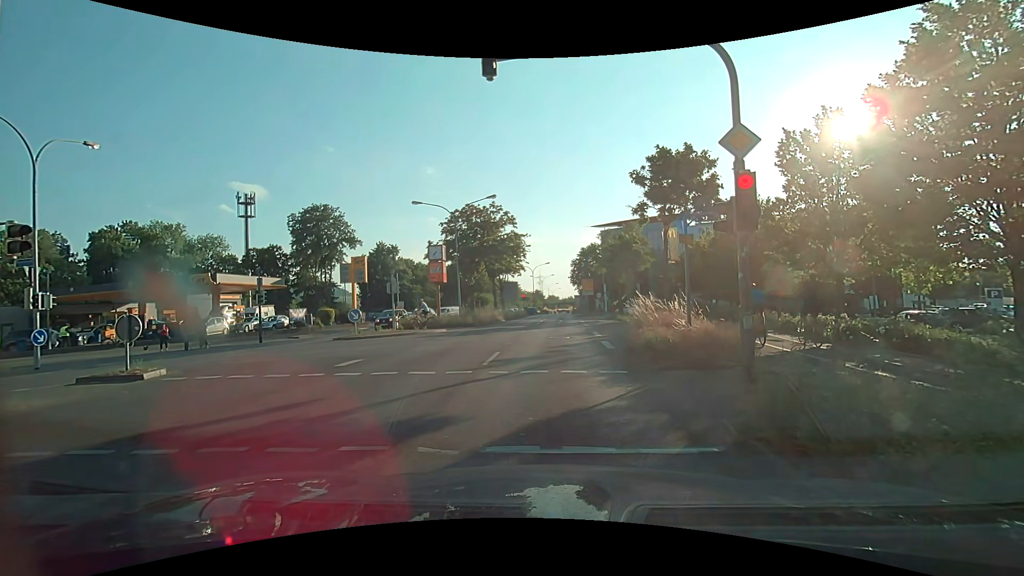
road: primary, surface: asphalt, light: Day
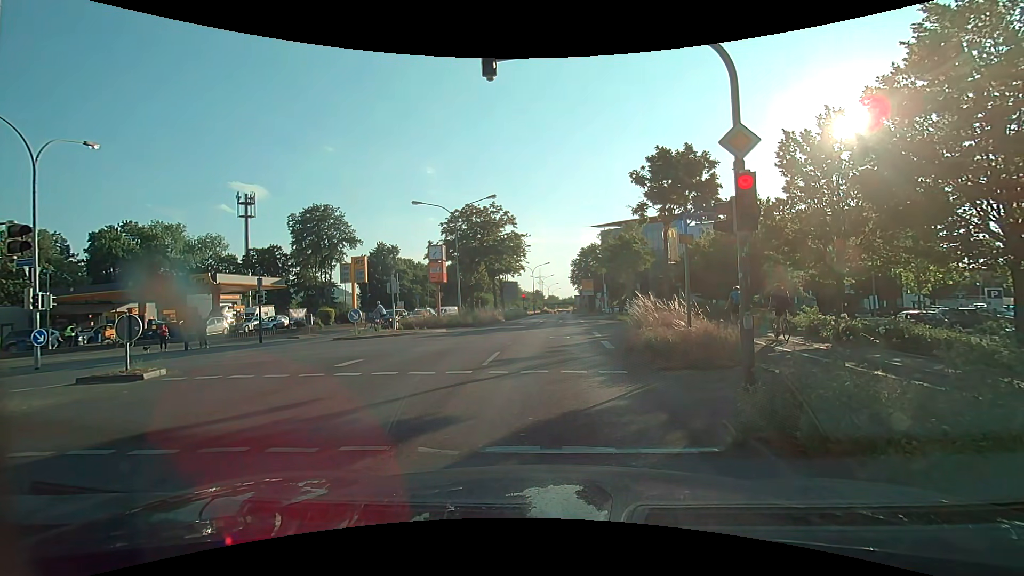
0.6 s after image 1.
(0.0, 0.0) m; 0°
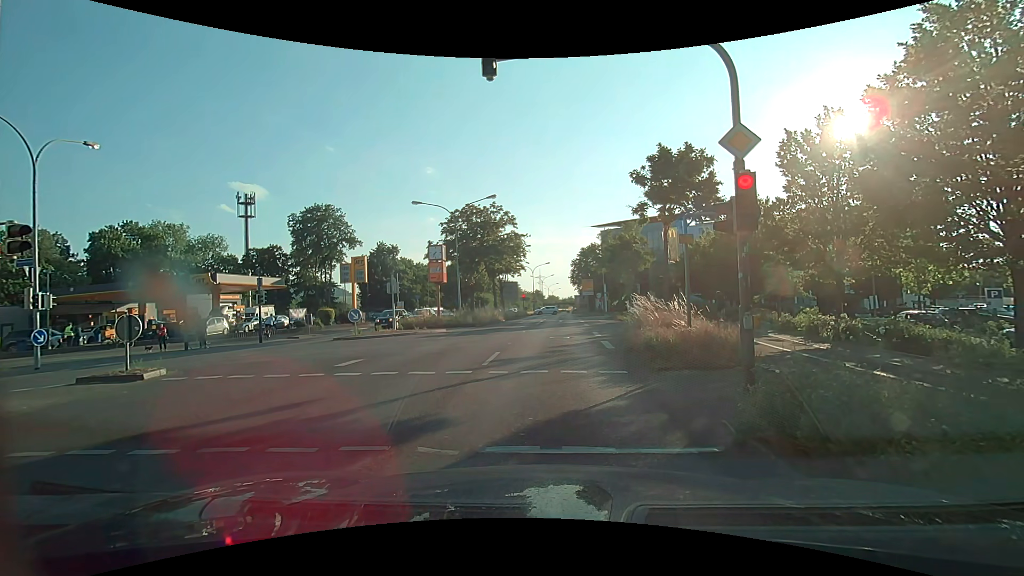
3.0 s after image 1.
(0.0, 0.0) m; 0°
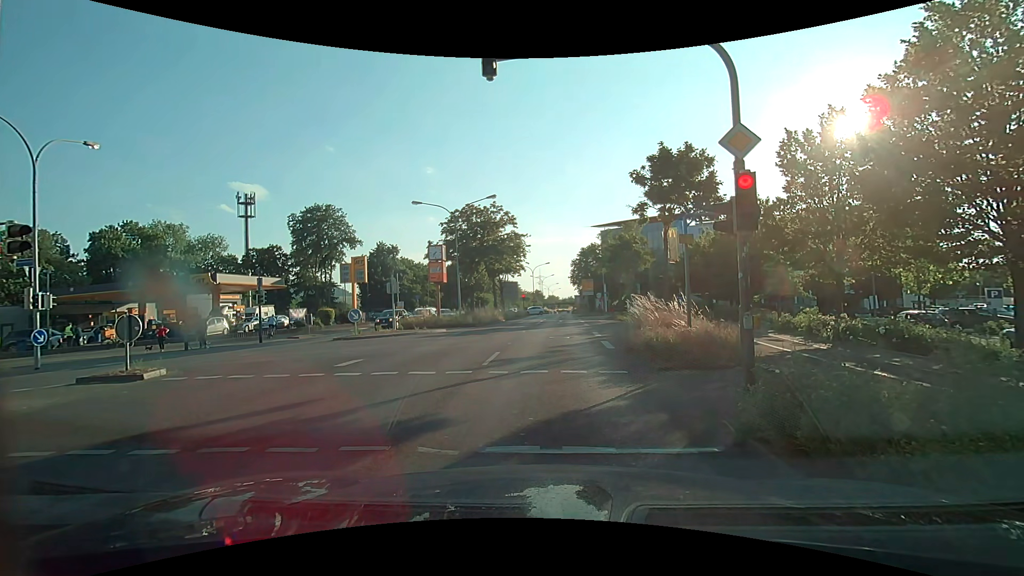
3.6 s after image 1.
(0.0, 0.0) m; 0°
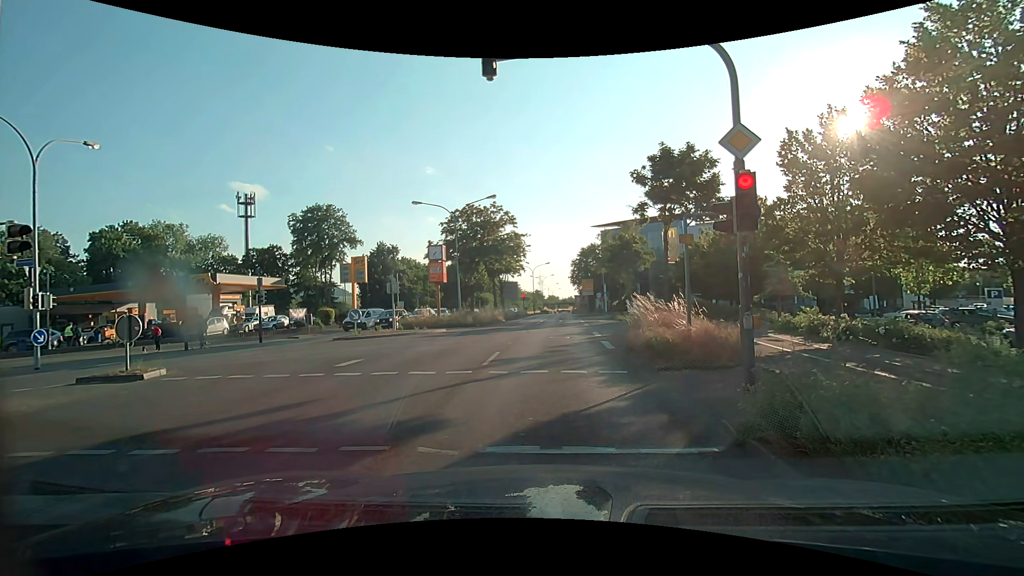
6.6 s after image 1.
(0.0, 0.0) m; 0°
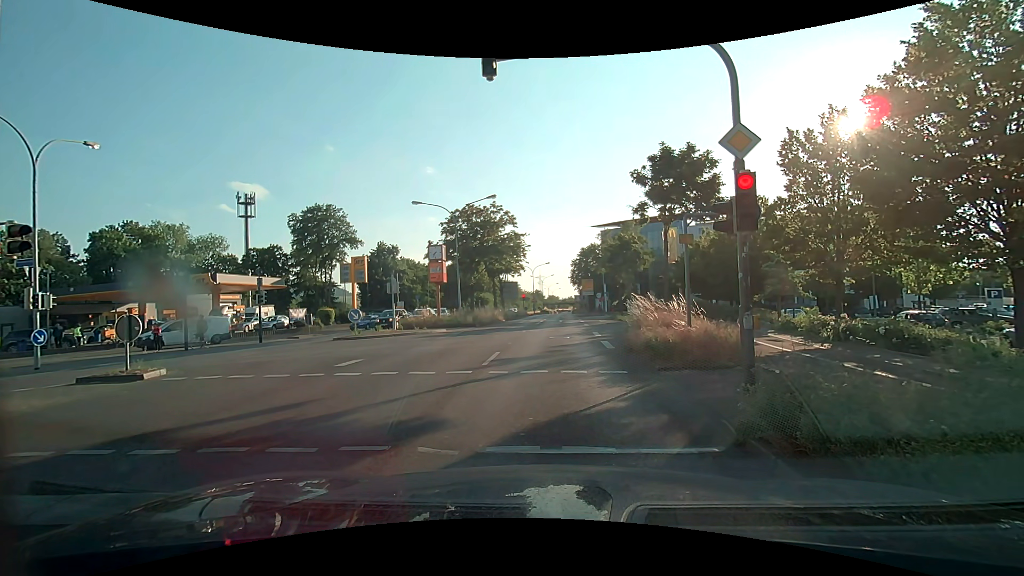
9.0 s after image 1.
(0.0, 0.0) m; 0°
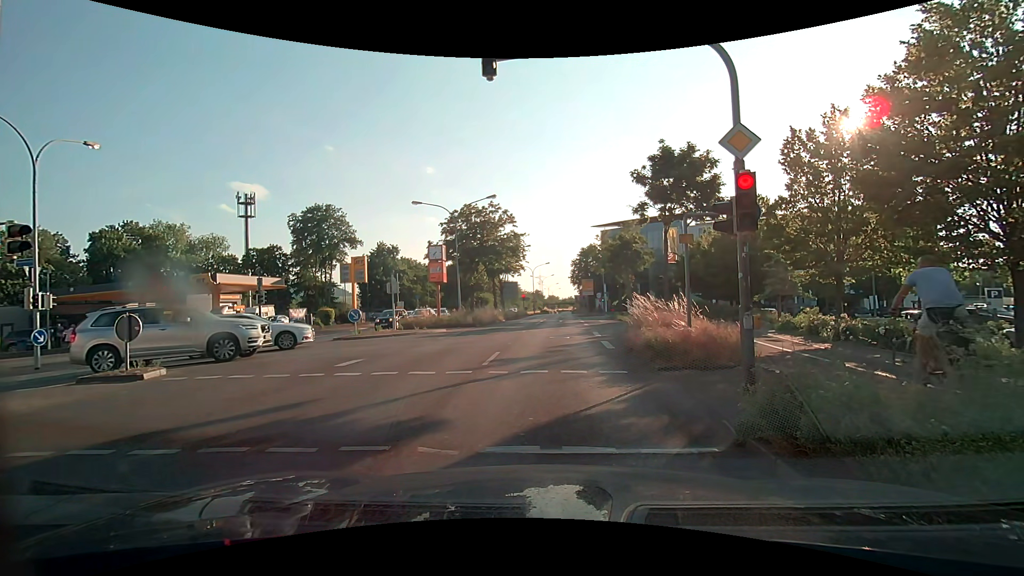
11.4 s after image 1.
(0.0, 0.0) m; 0°
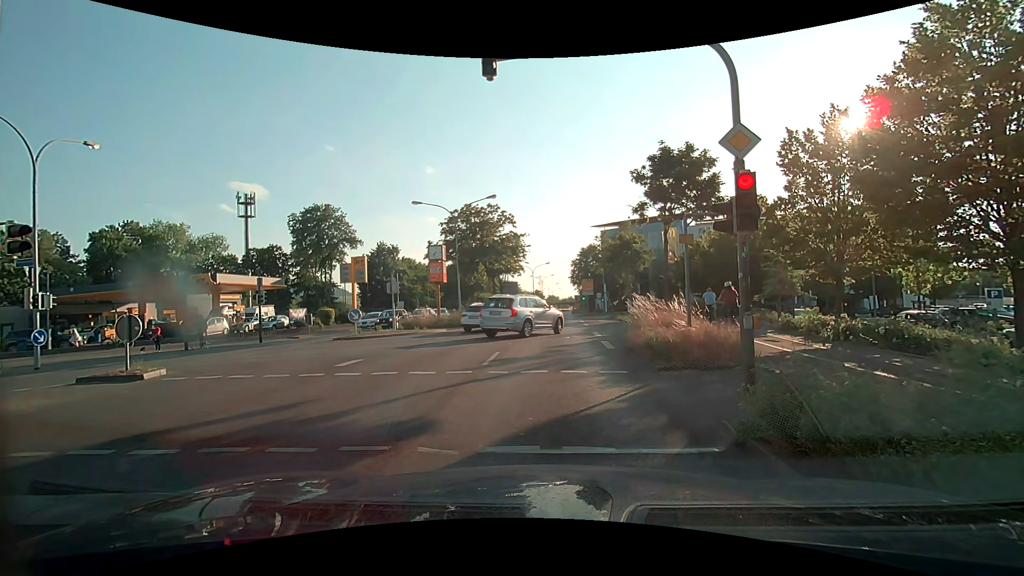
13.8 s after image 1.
(0.0, 0.0) m; 0°
